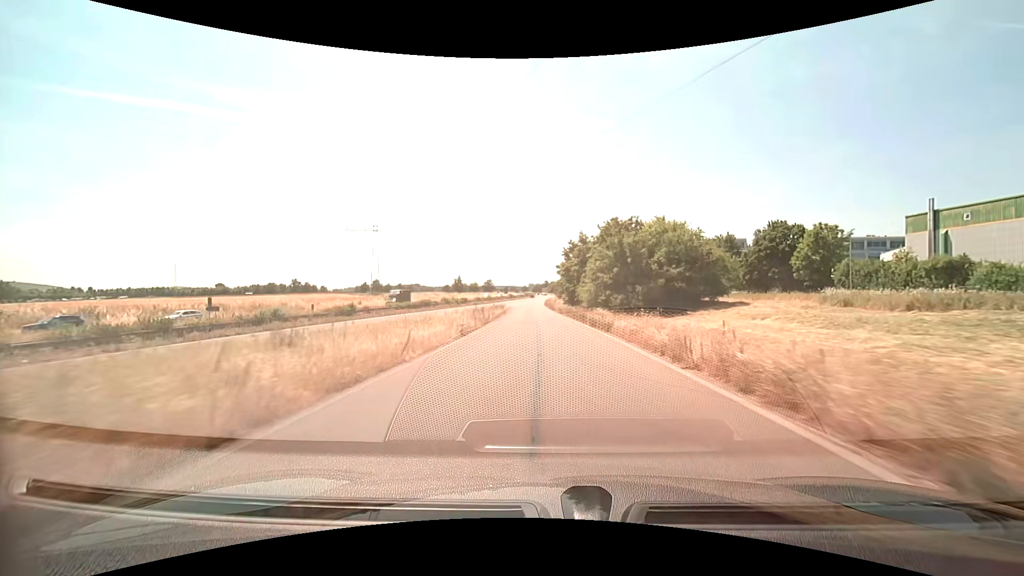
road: trunk_link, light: Day
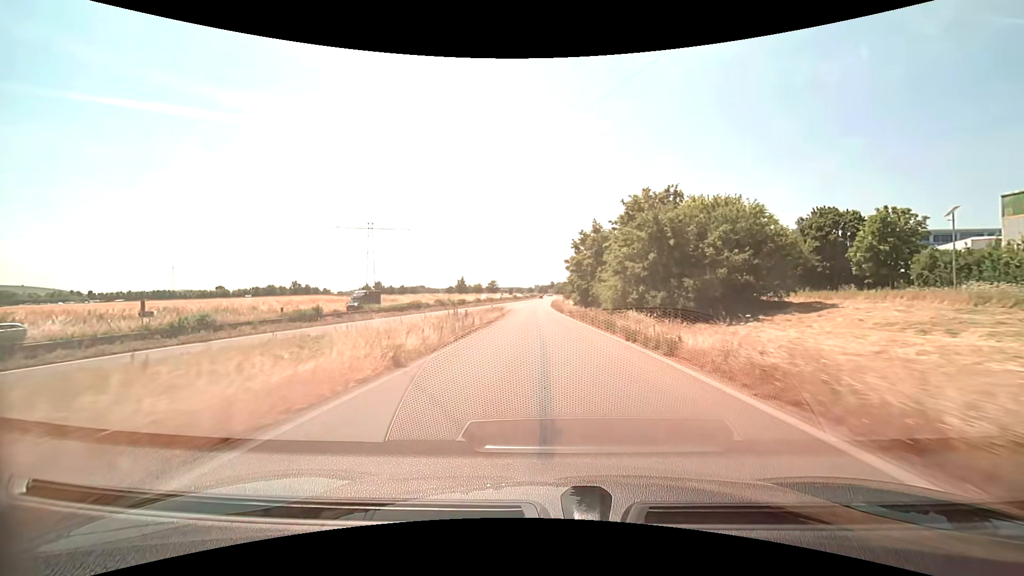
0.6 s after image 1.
(-0.1, +9.8) m; -1°
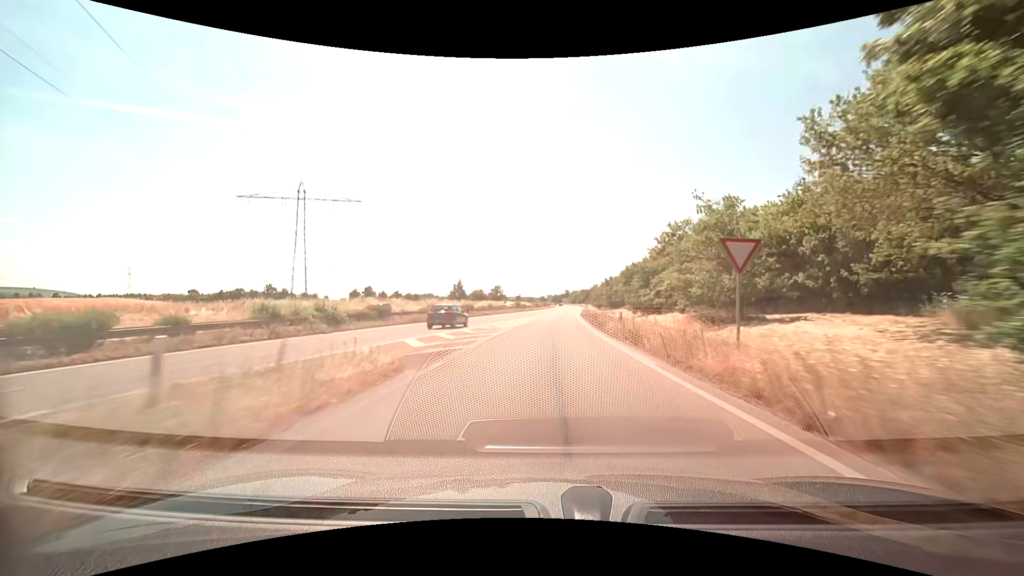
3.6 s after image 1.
(-1.3, +52.0) m; -2°
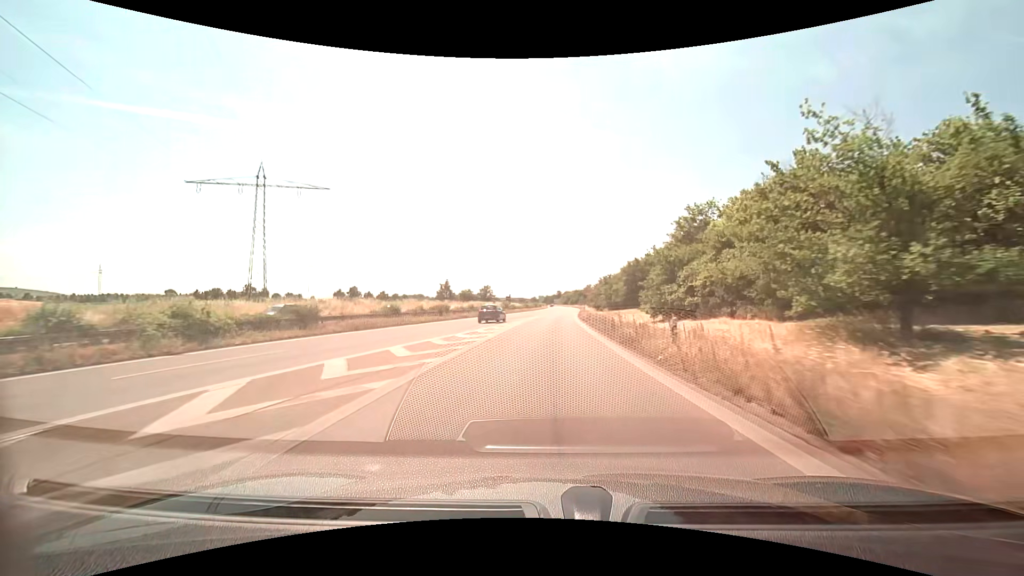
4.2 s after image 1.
(+0.1, +11.1) m; +1°
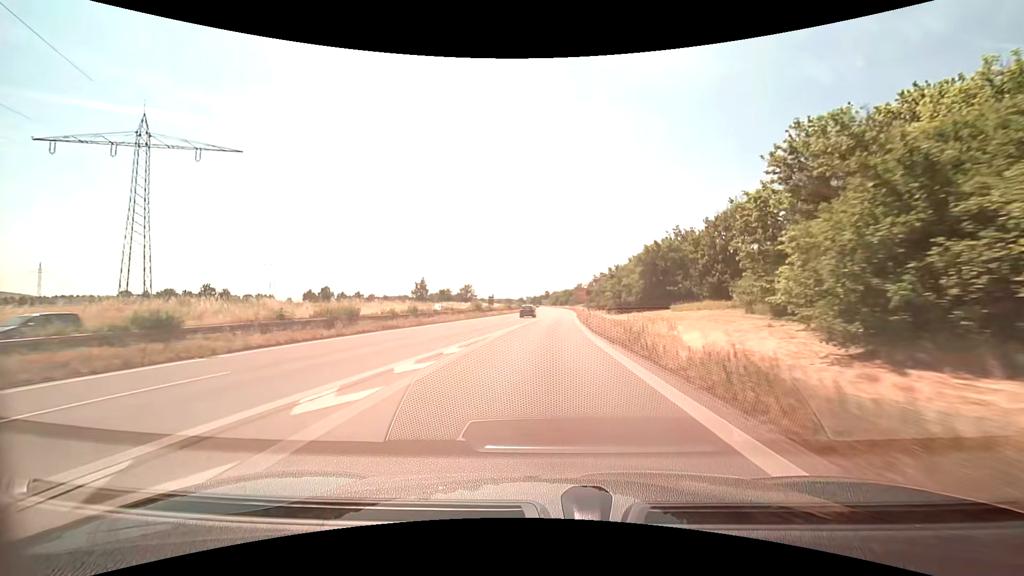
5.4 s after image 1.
(+0.3, +22.9) m; +1°
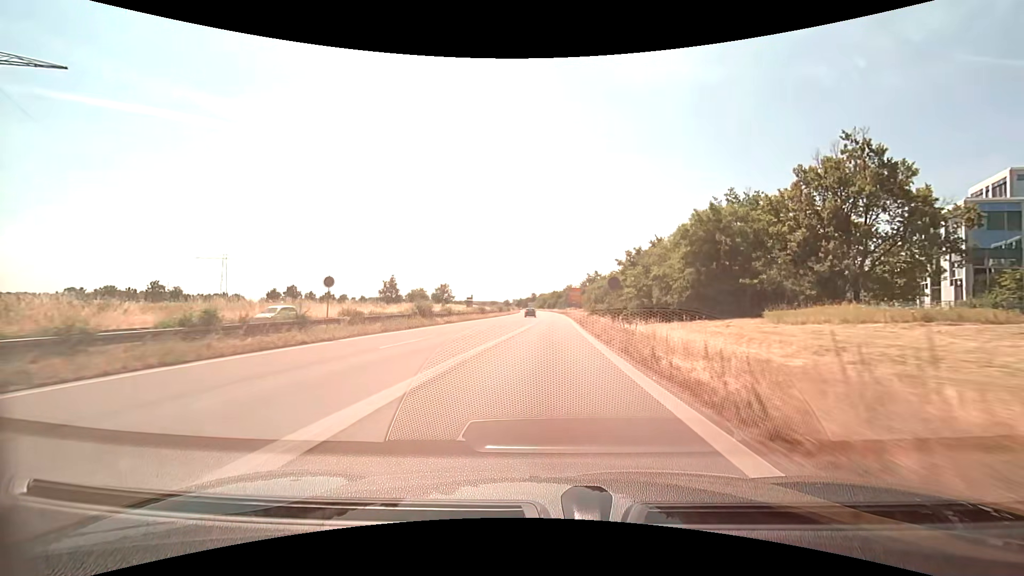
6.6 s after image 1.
(+0.3, +23.7) m; +2°
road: trunk
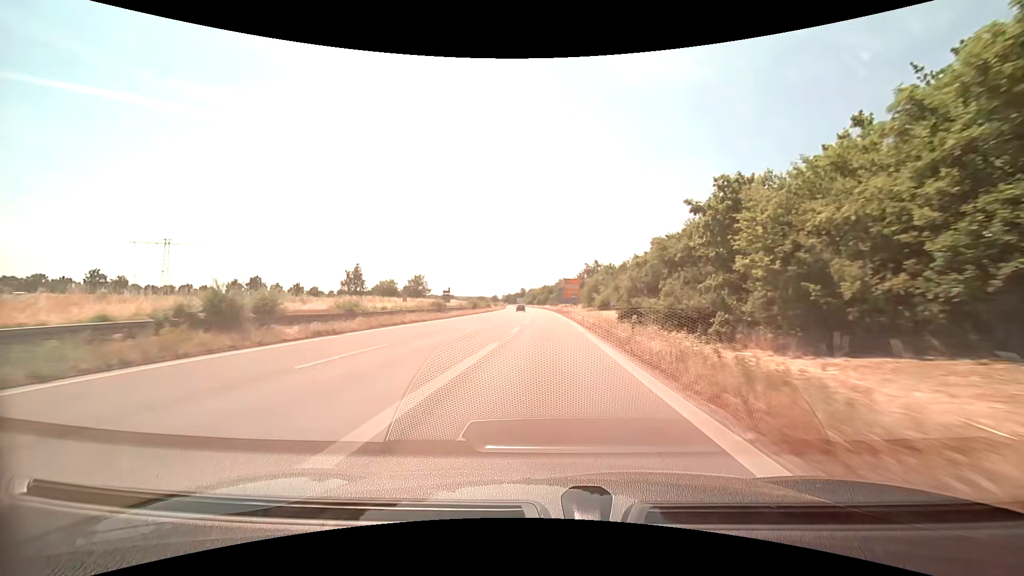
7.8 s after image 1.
(+0.2, +24.6) m; +1°
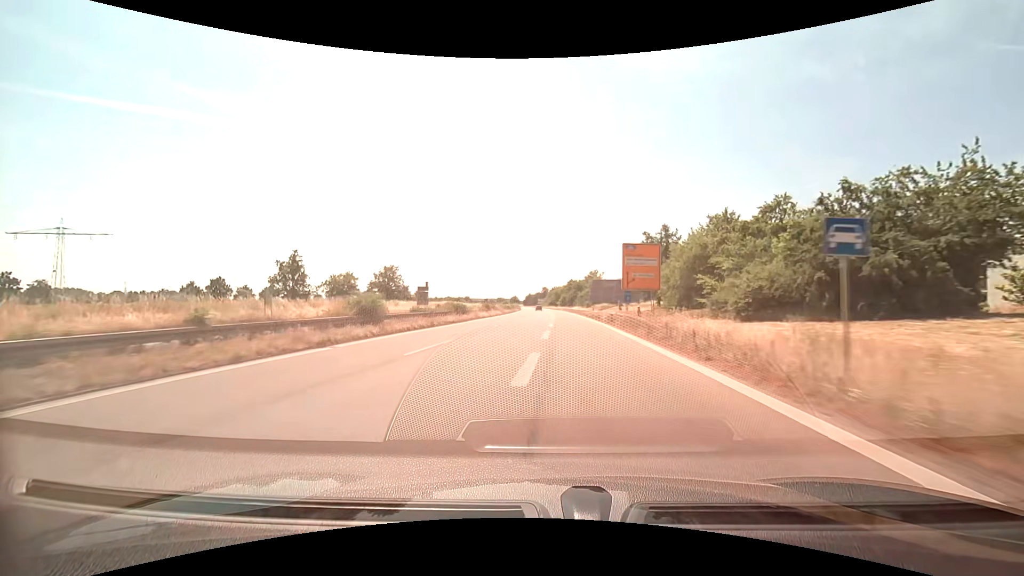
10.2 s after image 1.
(-0.5, +51.2) m; -3°
(0, +10) (0, +20) (0, +30) (-1, +40) (-1, +50) (-1, +60) (-1, +70) (-1, +80) (-1, +90) (-1, +100) m
